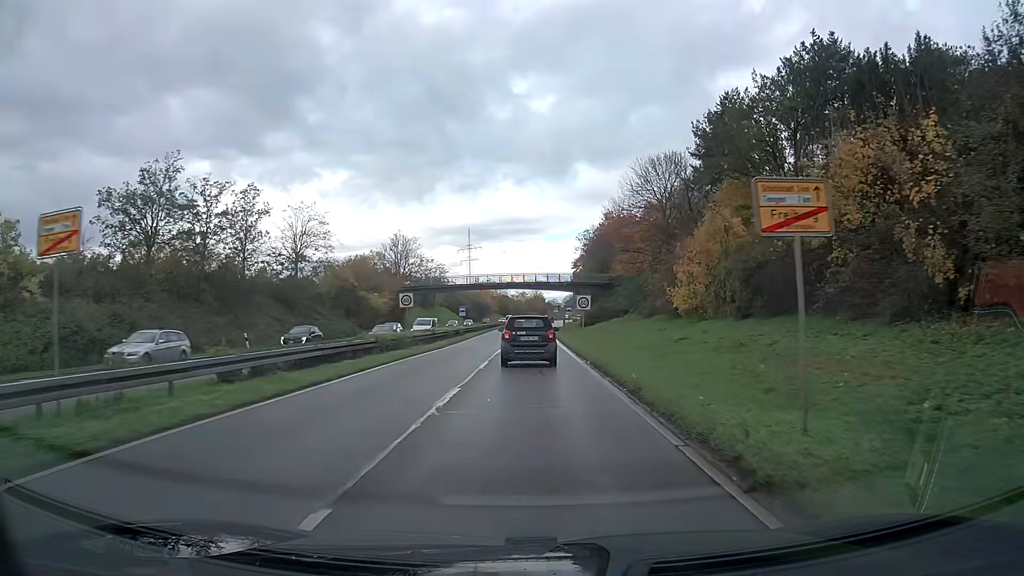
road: trunk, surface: asphalt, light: Day
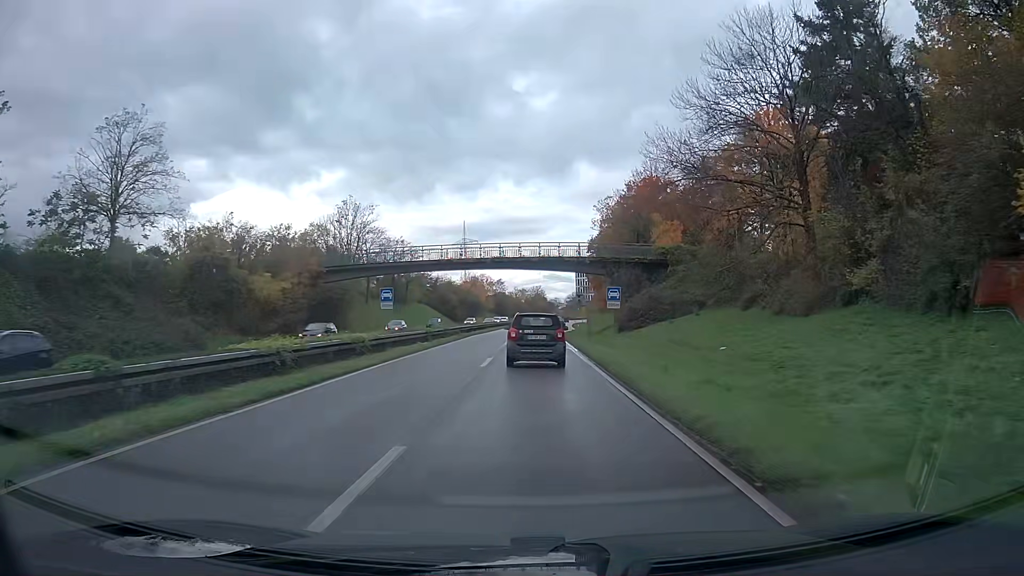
(0.0, +33.2) m; 0°
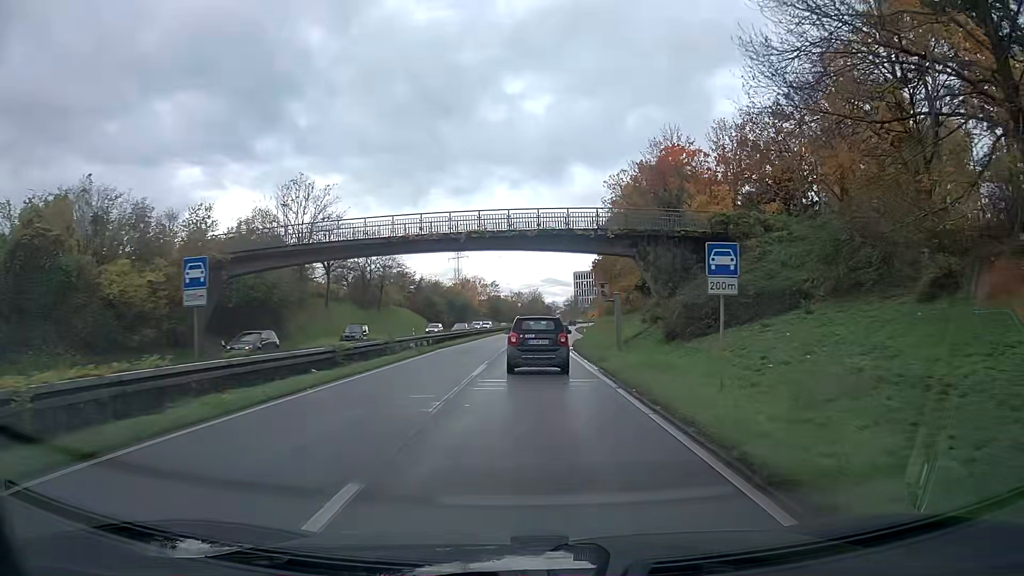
(0.0, +17.3) m; 0°
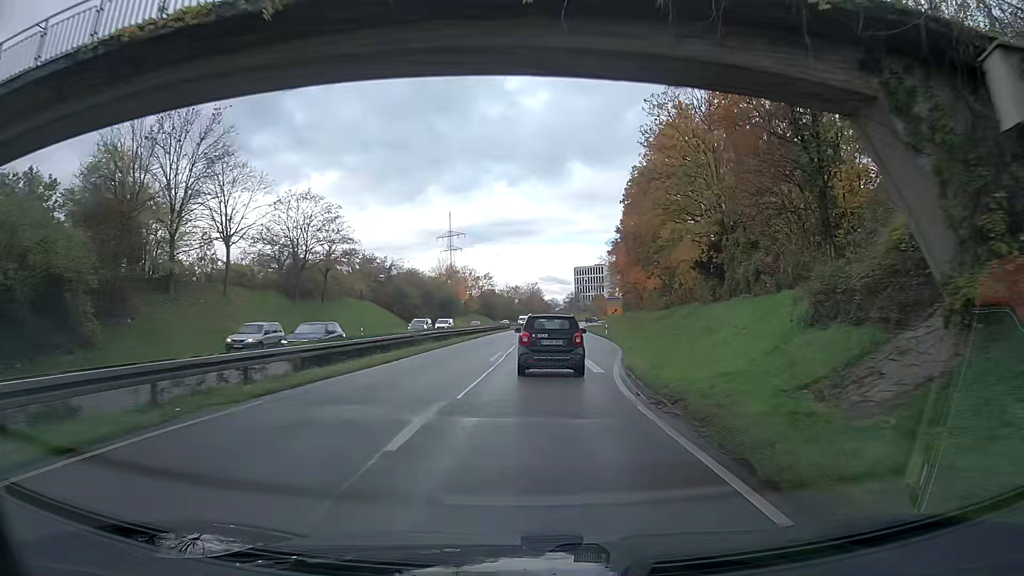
(0.0, +26.2) m; 0°
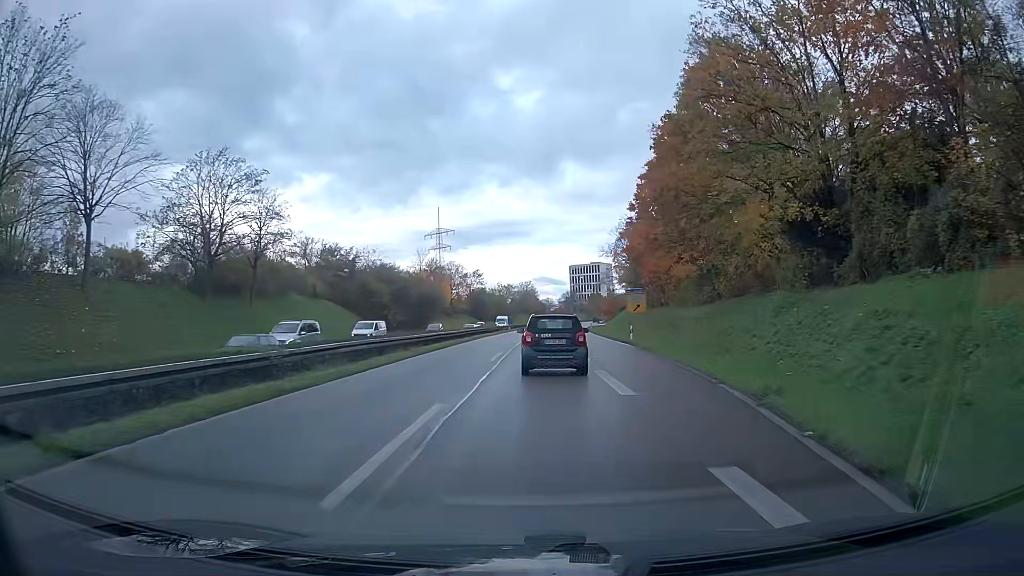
(+0.1, +17.7) m; +1°
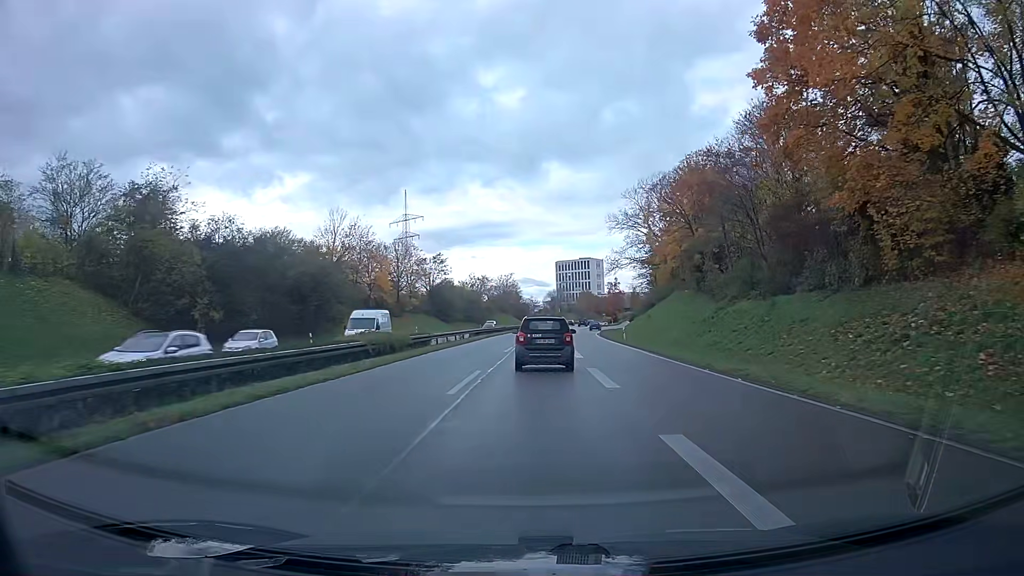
(+0.5, +45.8) m; +1°
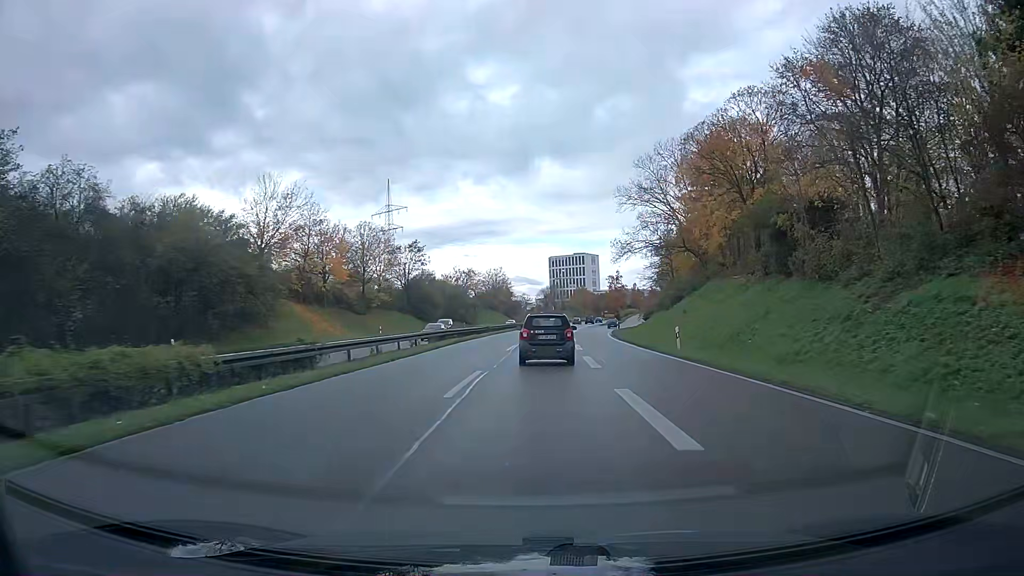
(+0.1, +19.0) m; +1°
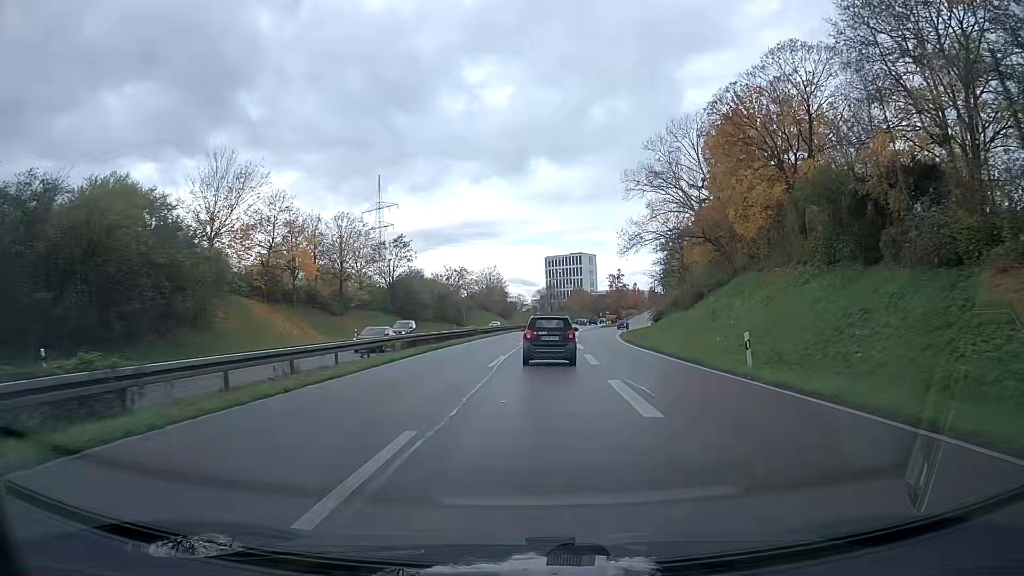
(0.0, +9.4) m; 0°
